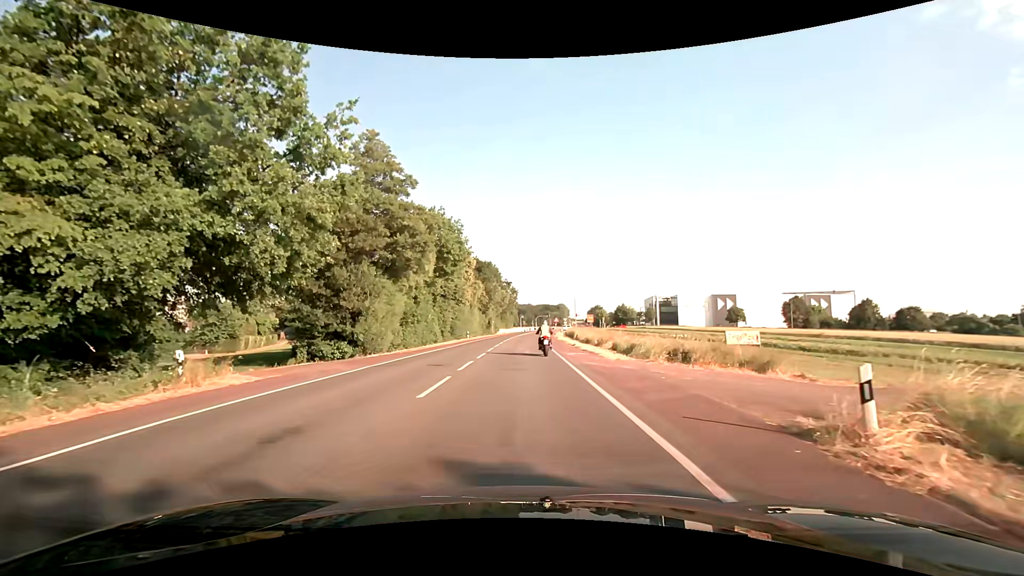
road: secondary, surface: asphalt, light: Day
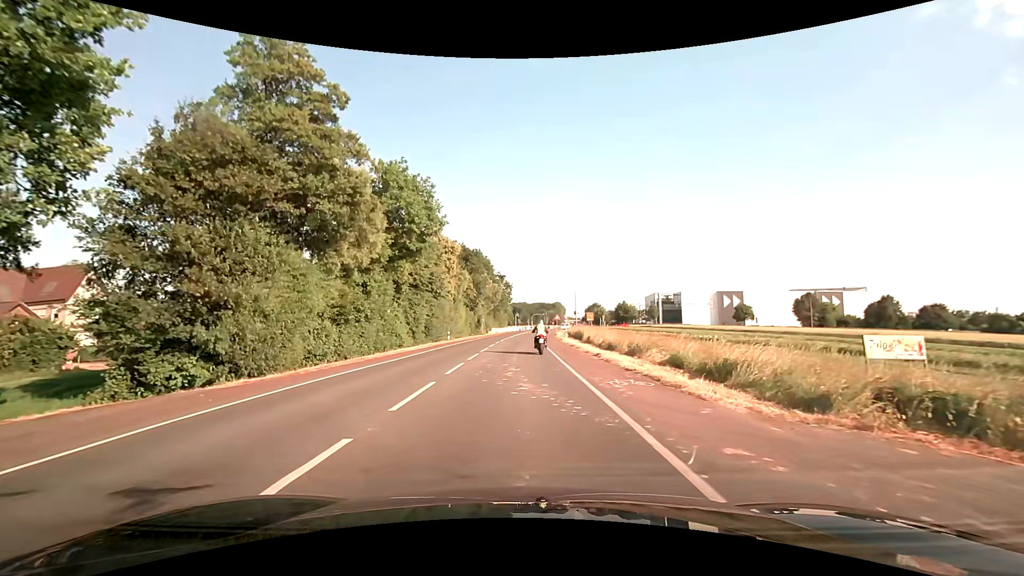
(-0.1, +13.3) m; 0°
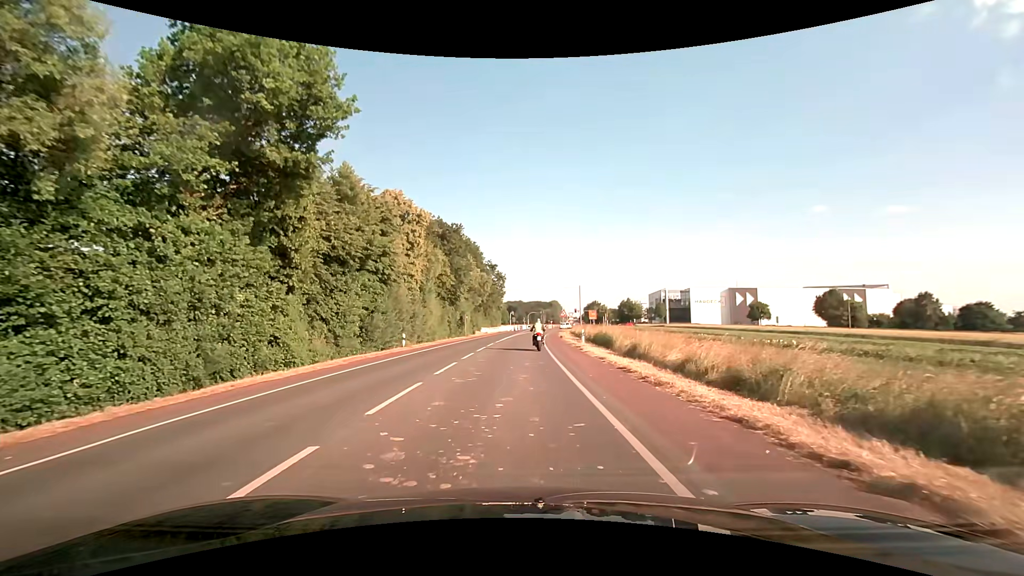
(+0.1, +18.2) m; 0°
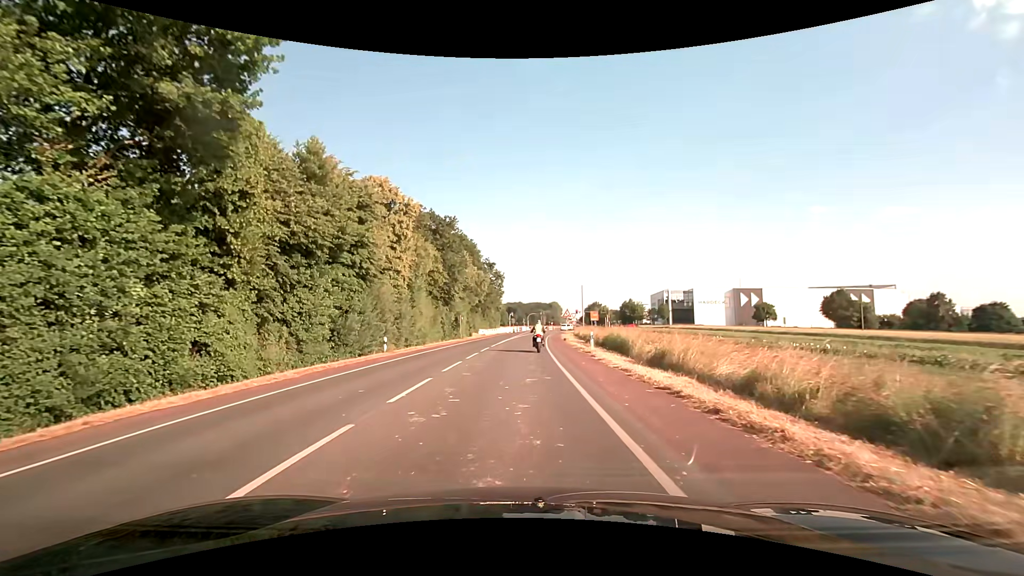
(0.0, +4.6) m; 0°
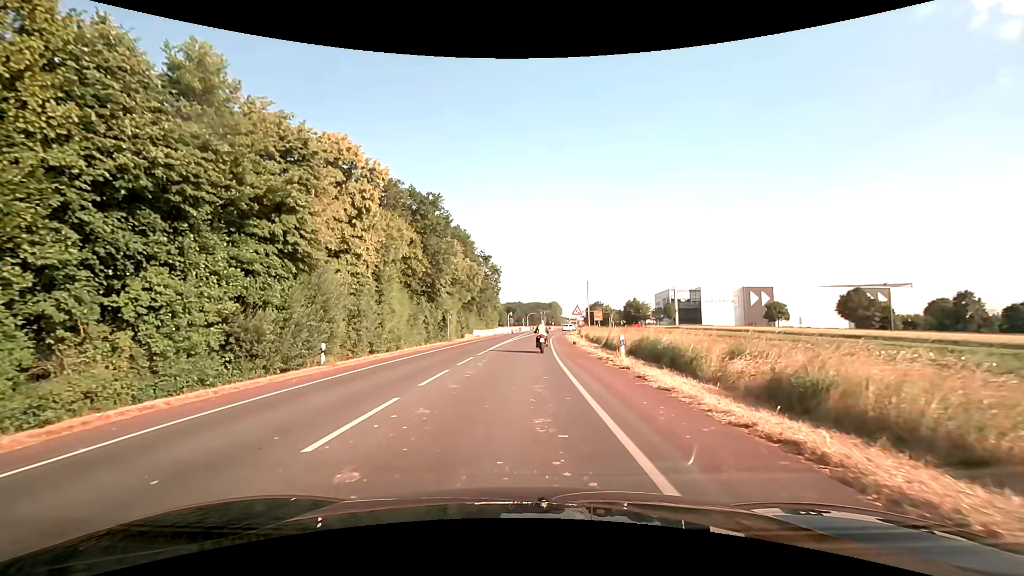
(0.0, +9.3) m; 0°
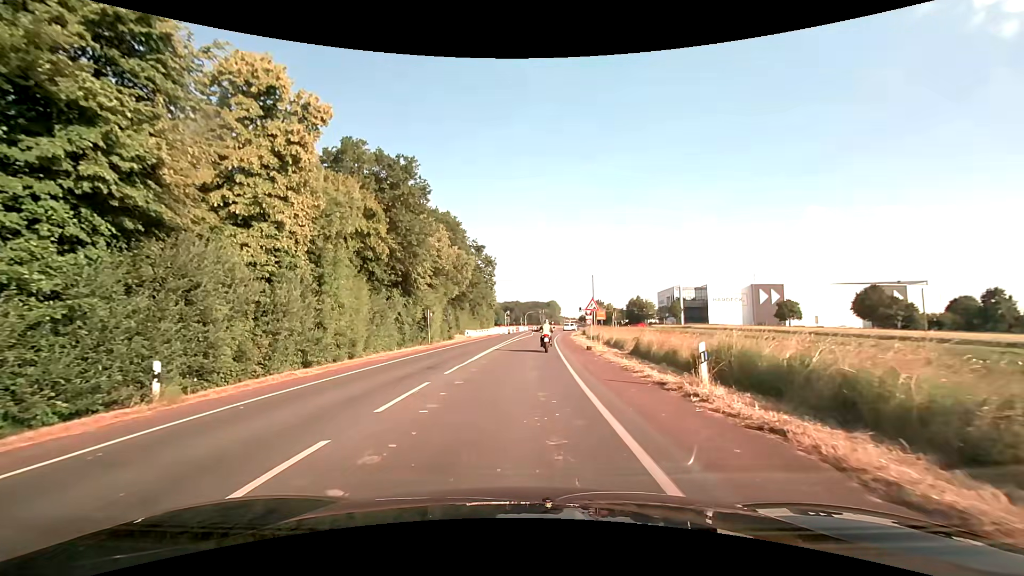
(+0.1, +9.4) m; +1°
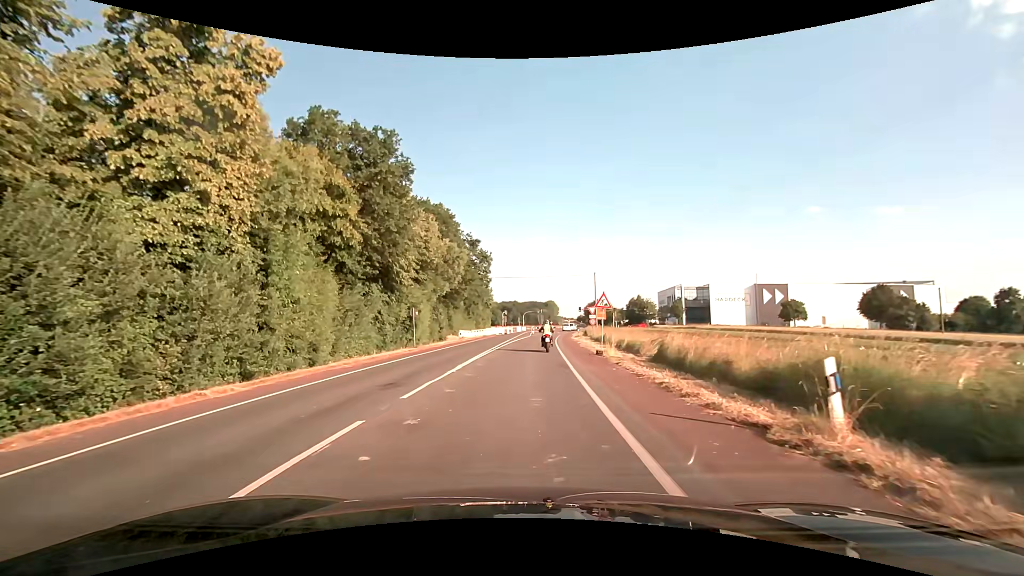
(0.0, +4.7) m; 0°
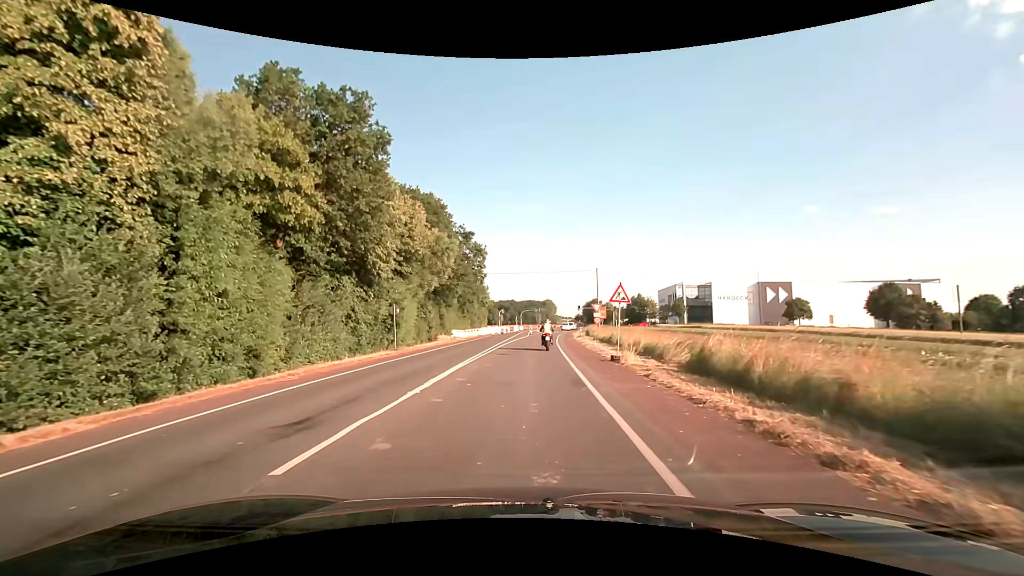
(0.0, +4.7) m; +1°
(0, +10) (0, +20) (0, +30) (+1, +40) (+1, +50) (+2, +60) (+3, +70) (+4, +80) (+5, +90) (+6, +100) m
